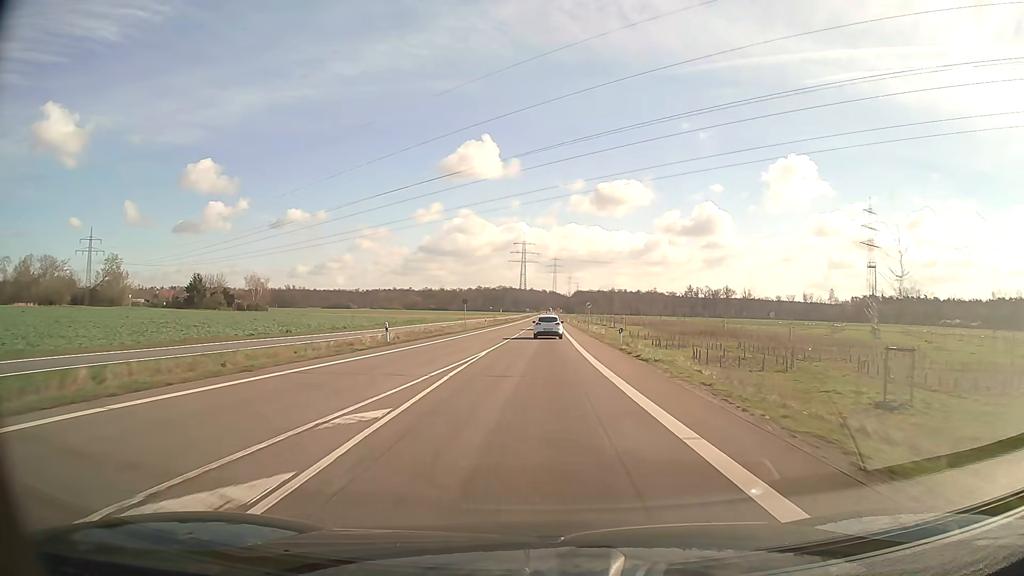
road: secondary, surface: asphalt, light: Day
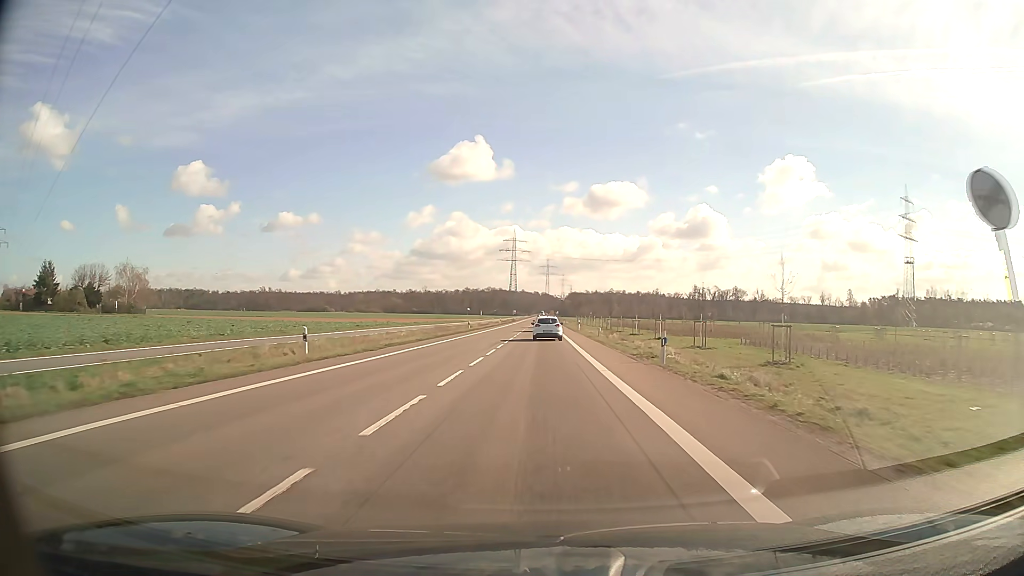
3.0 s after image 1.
(+0.5, +62.4) m; +1°
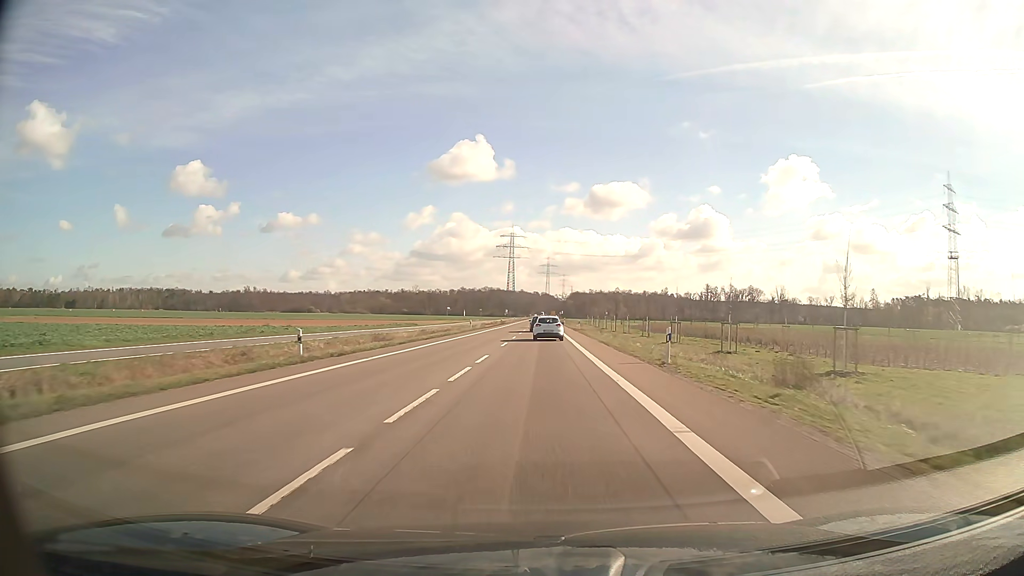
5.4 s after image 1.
(0.0, +50.5) m; 0°
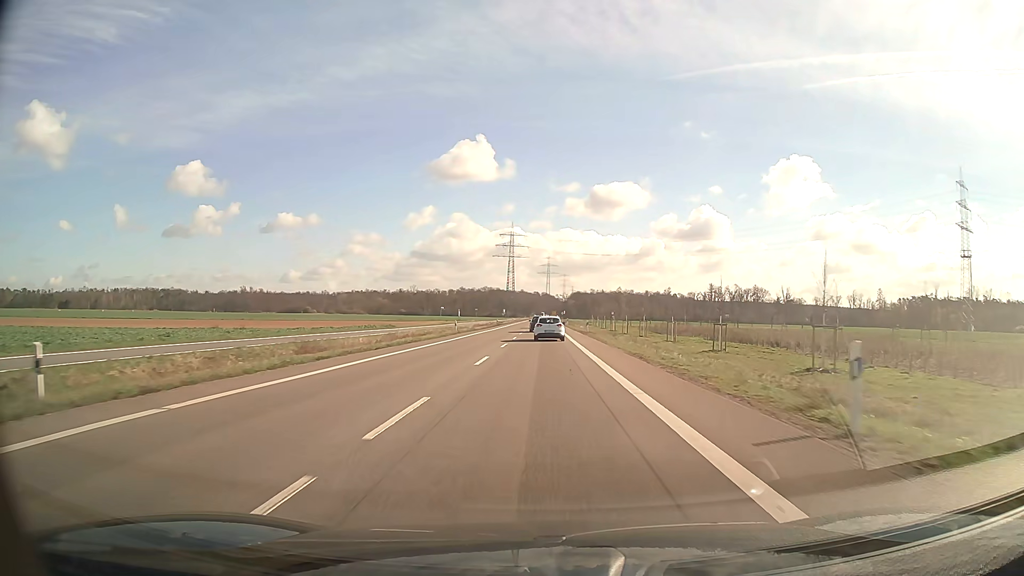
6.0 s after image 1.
(0.0, +12.7) m; 0°
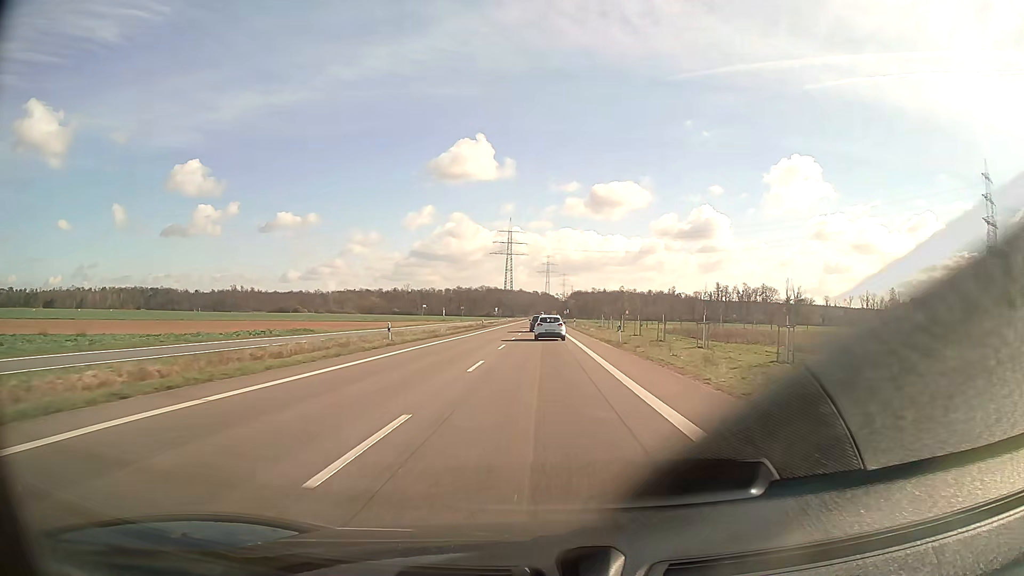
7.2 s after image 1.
(0.0, +25.5) m; 0°
(0, +10) (0, +20) (0, +30) (0, +40) (0, +50) (0, +60) (0, +70) (0, +80) (0, +90) (0, +100) m
